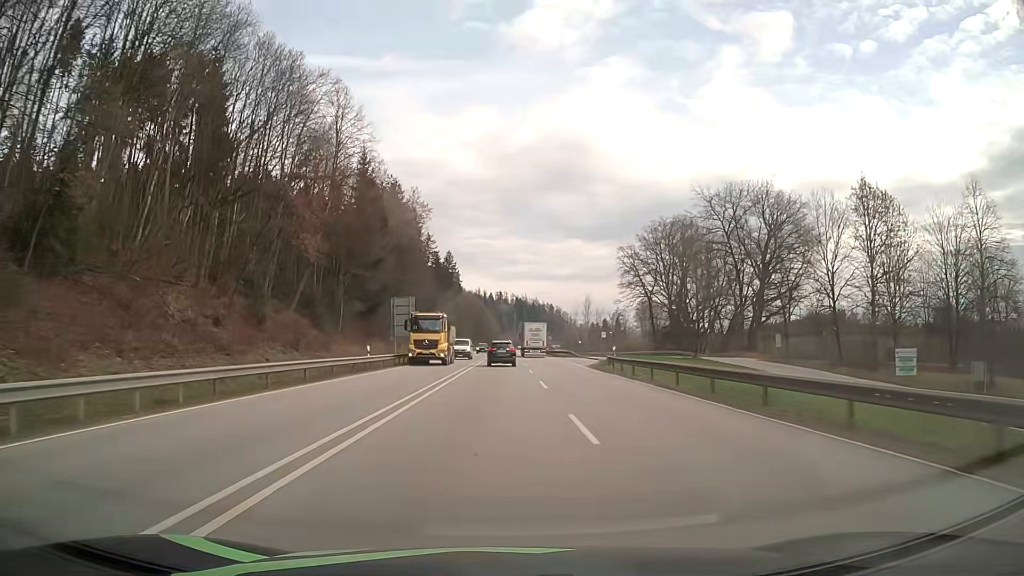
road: primary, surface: asphalt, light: Day
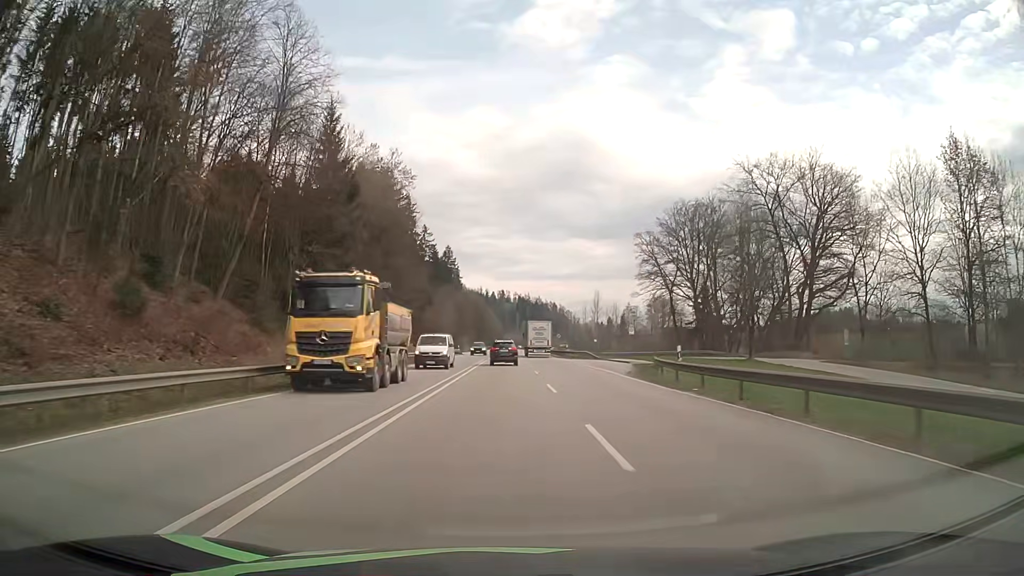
(0.0, +14.1) m; 0°
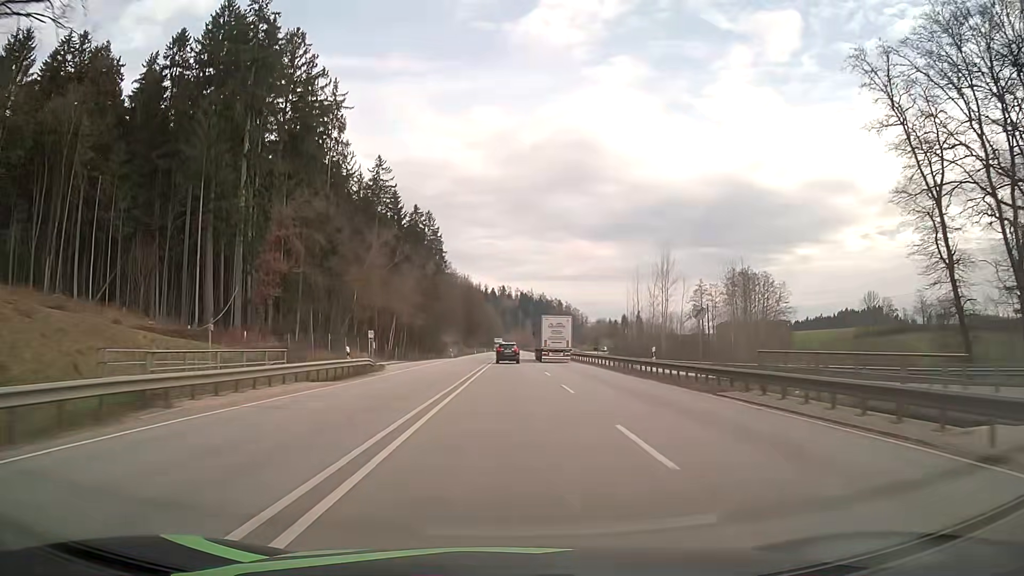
(-0.1, +72.0) m; 0°
(0, +10) (0, +20) (0, +30) (0, +40) (0, +50) (0, +60) (0, +70) (0, +80) (0, +90) (+1, +100) m
